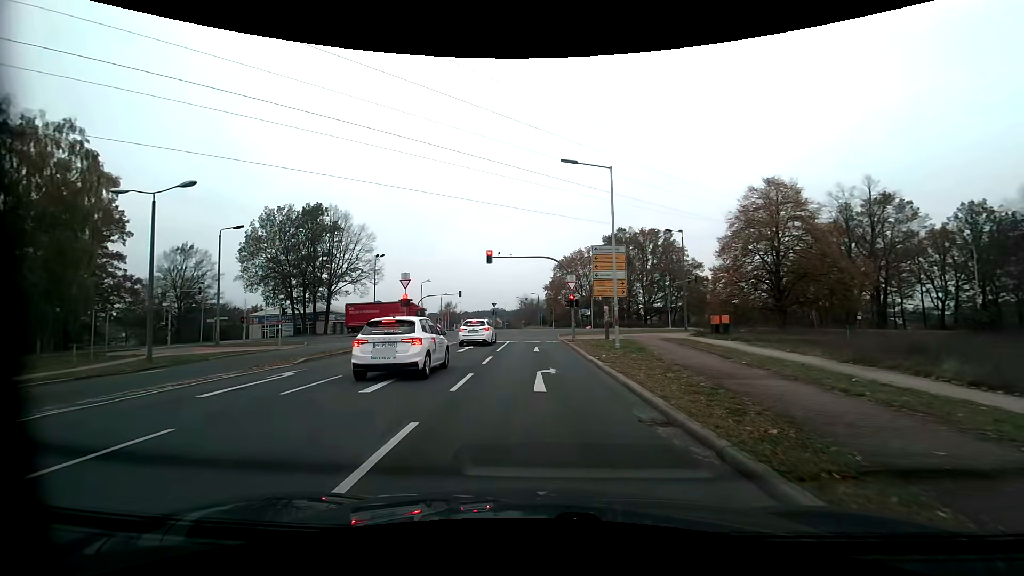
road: tertiary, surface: asphalt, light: Day
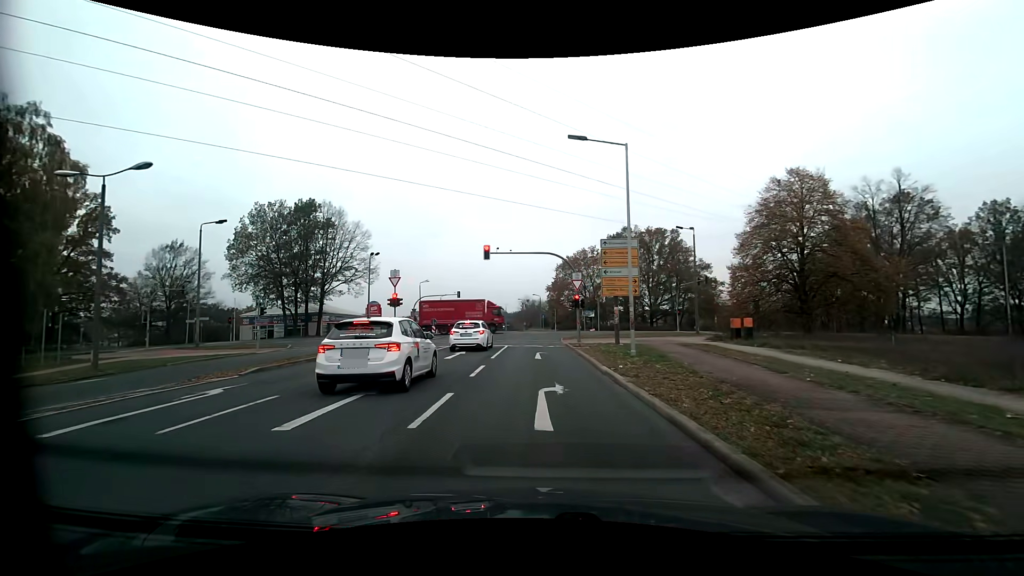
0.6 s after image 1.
(0.0, +3.2) m; 0°
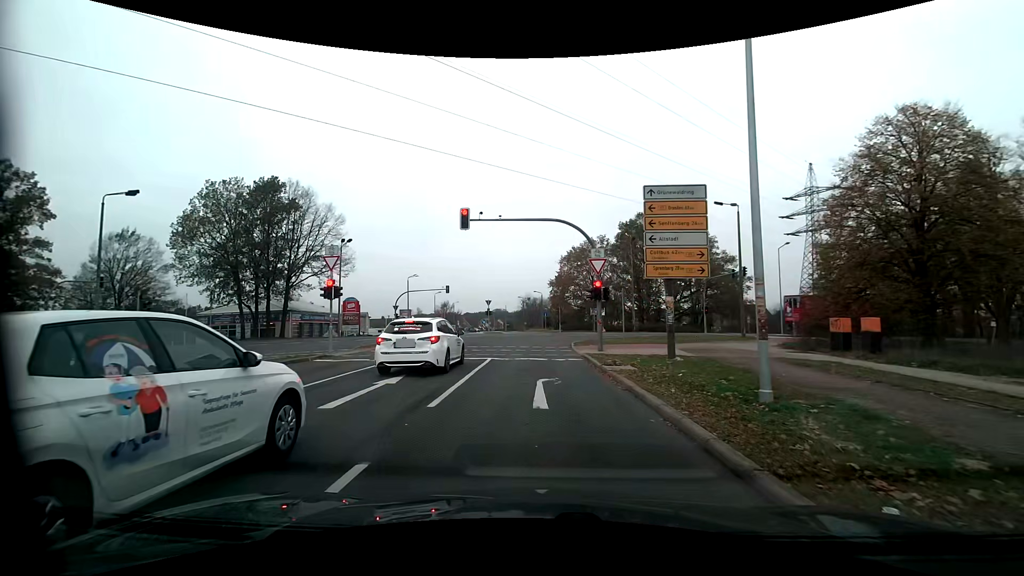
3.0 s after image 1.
(0.0, +10.5) m; 0°
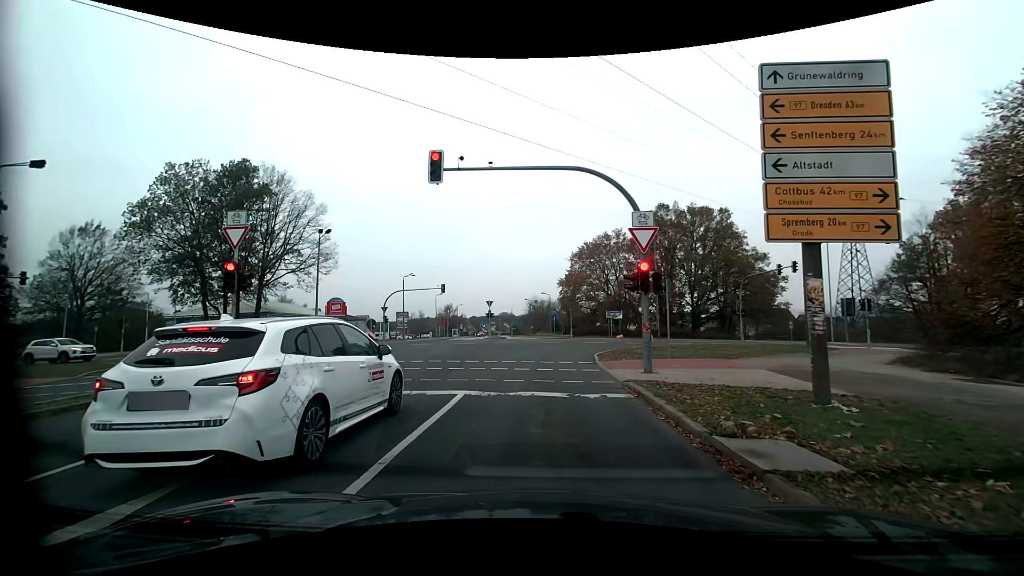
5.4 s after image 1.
(-0.1, +7.9) m; -2°
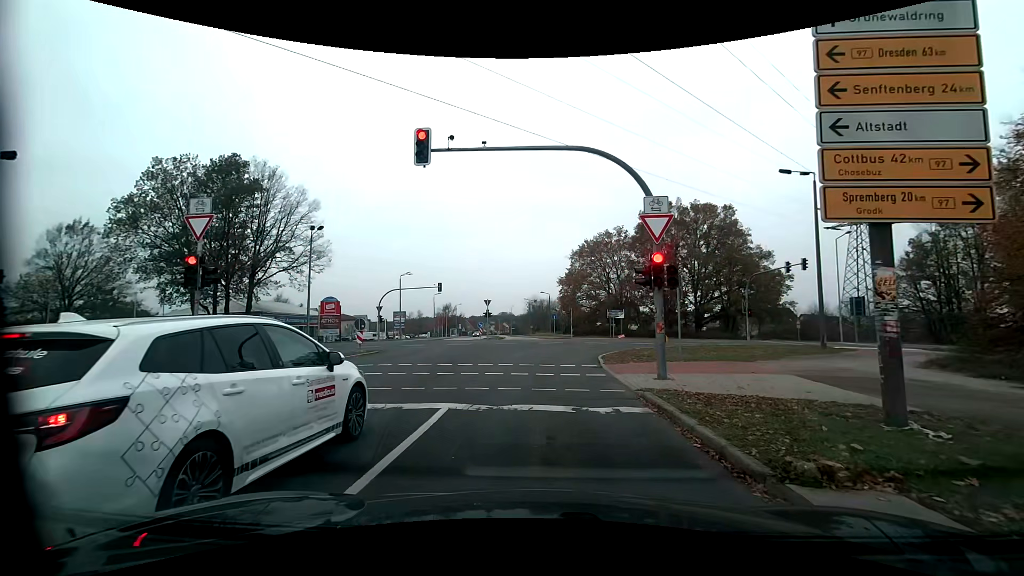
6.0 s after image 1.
(0.0, +1.6) m; +1°
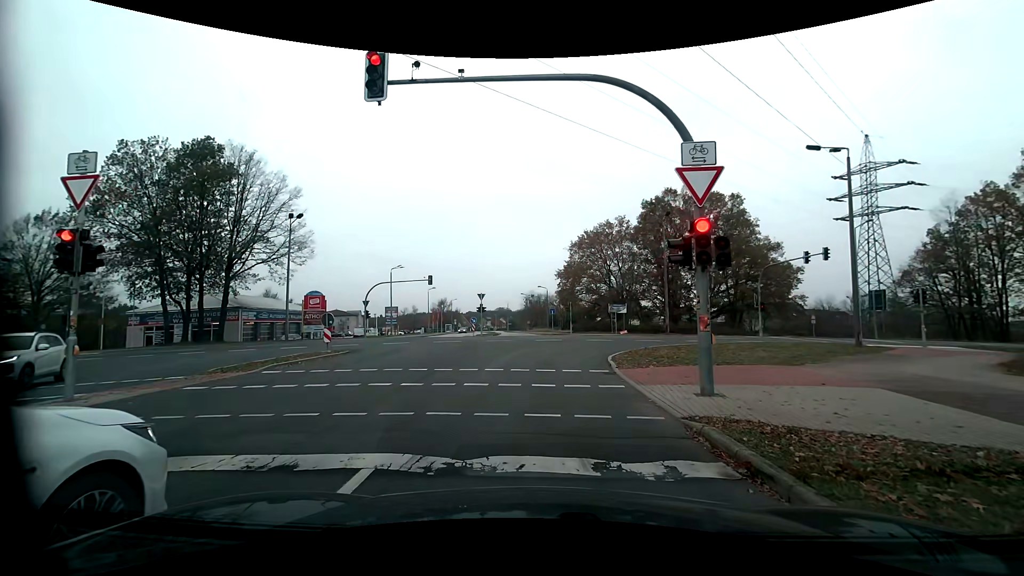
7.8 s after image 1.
(0.0, +3.3) m; 0°
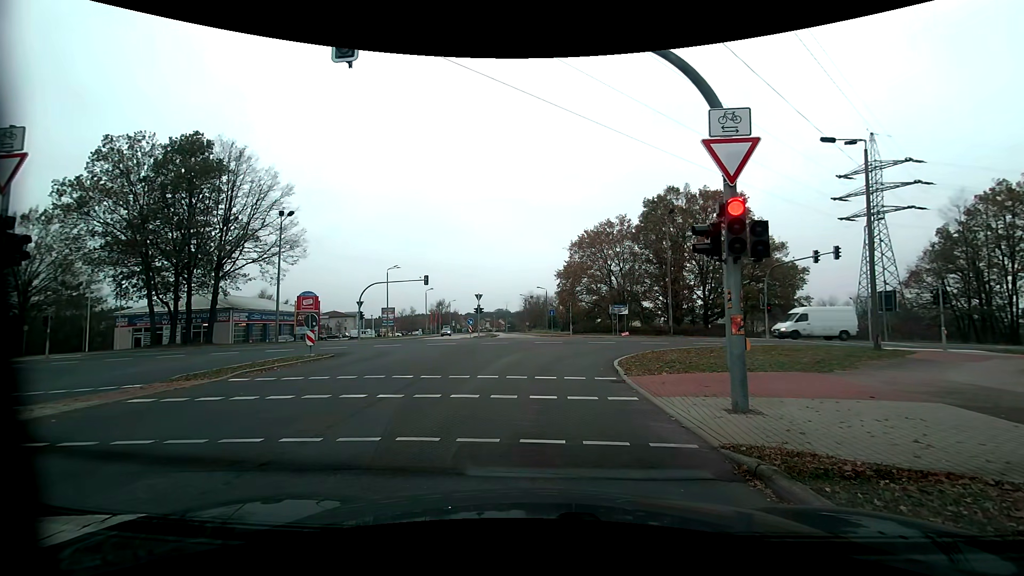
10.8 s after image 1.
(0.0, +1.4) m; 0°
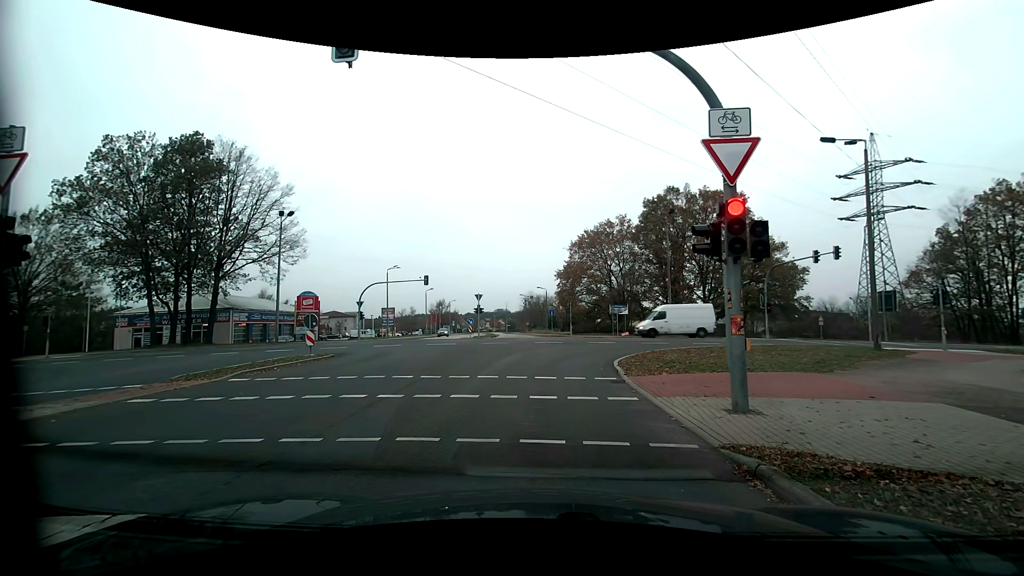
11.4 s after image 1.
(0.0, 0.0) m; 0°
(0, +10) (+1, +20) (+5, +29) (+14, +34) (+24, +35) (+34, +36) (+44, +37) (+54, +38) (+64, +39) (+74, +40) m
